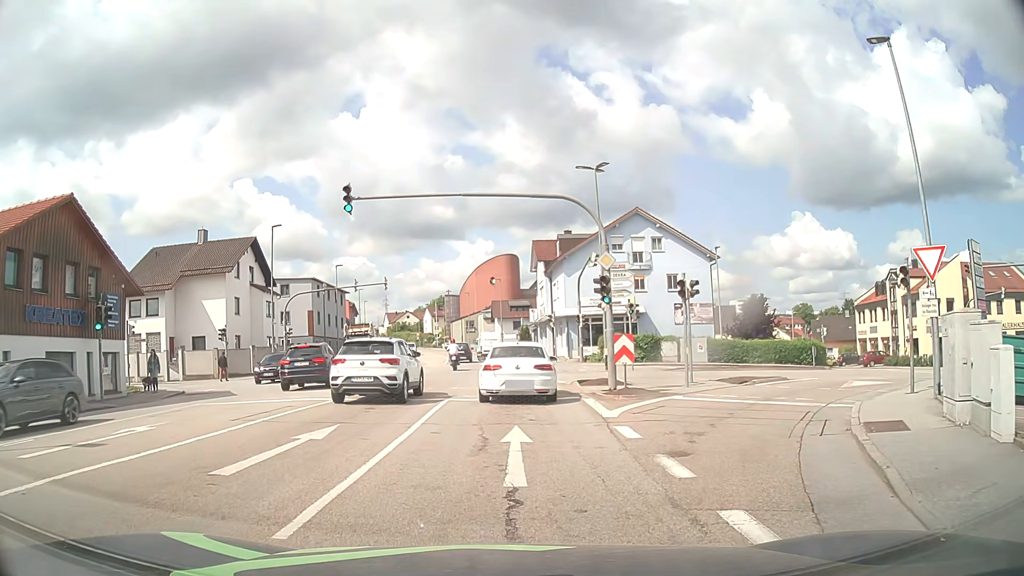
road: tertiary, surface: asphalt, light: Day
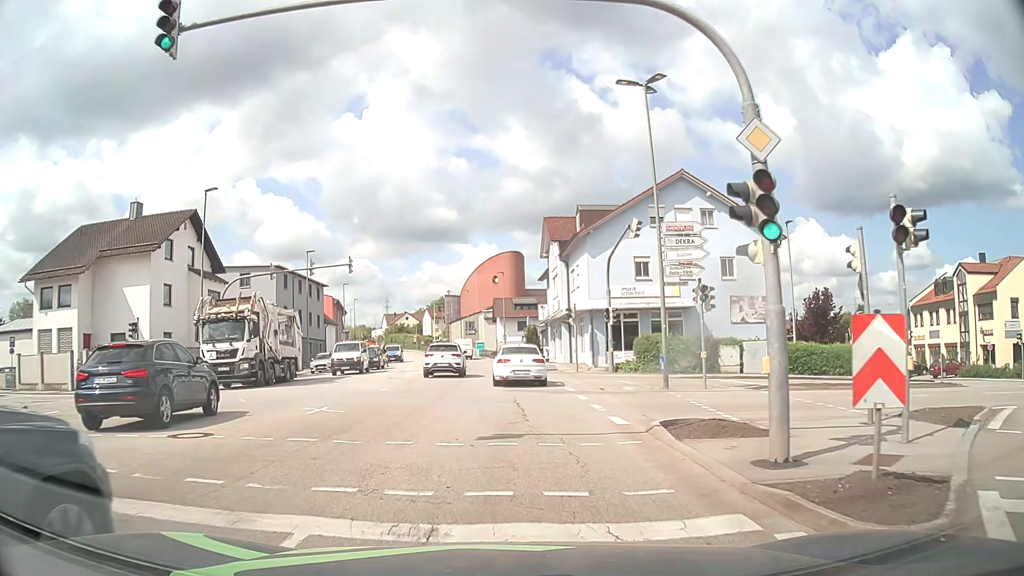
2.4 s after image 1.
(+0.1, +12.6) m; 0°
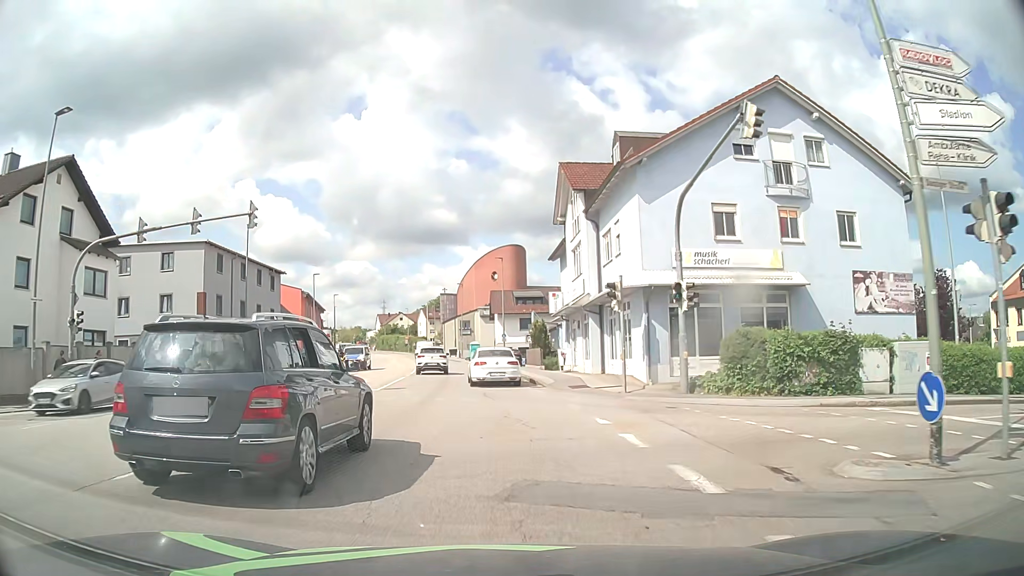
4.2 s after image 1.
(0.0, +14.9) m; 0°
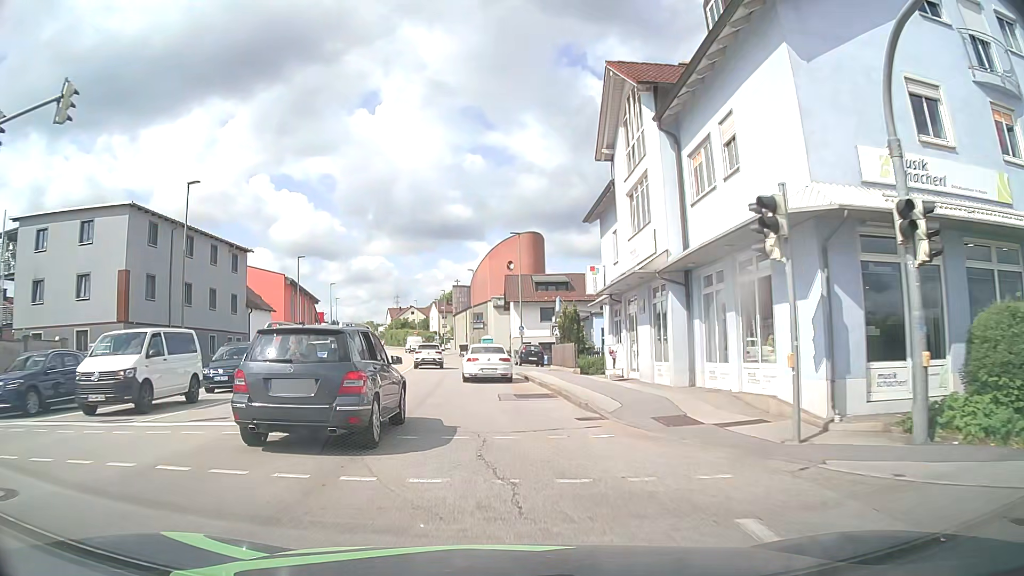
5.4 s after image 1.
(-0.2, +11.8) m; -2°
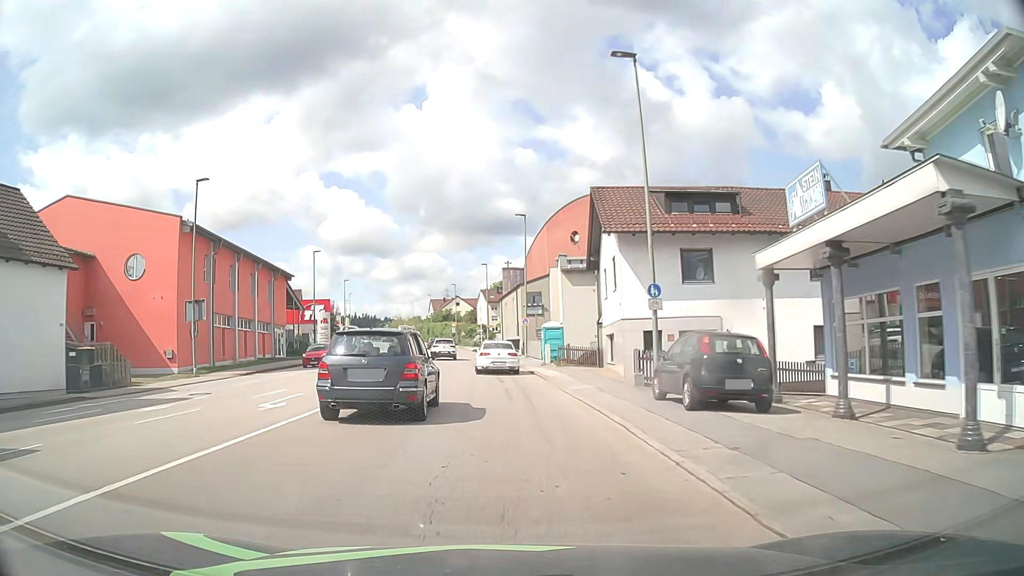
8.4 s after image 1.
(-1.5, +32.8) m; -5°
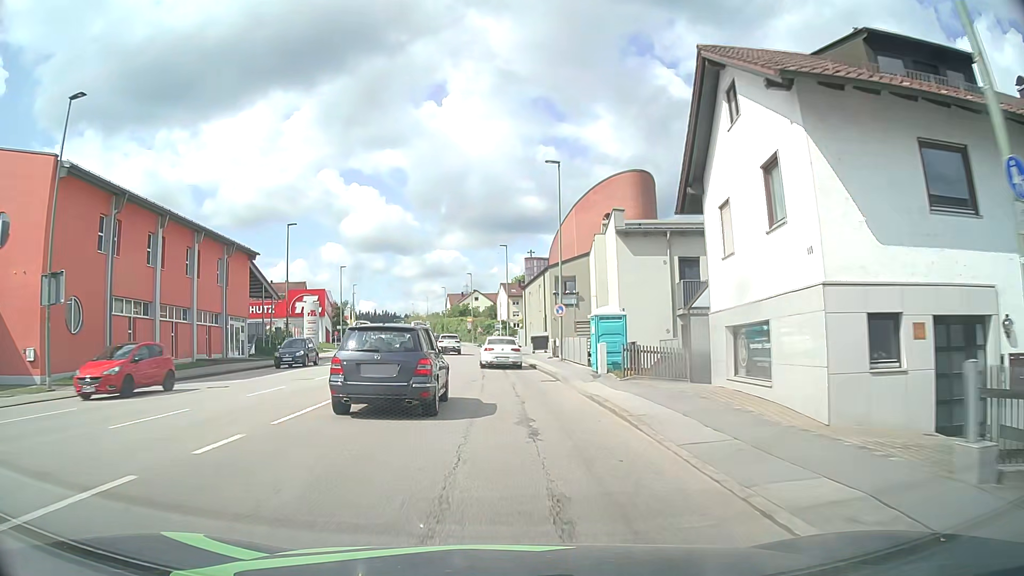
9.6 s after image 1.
(-0.2, +14.2) m; -1°
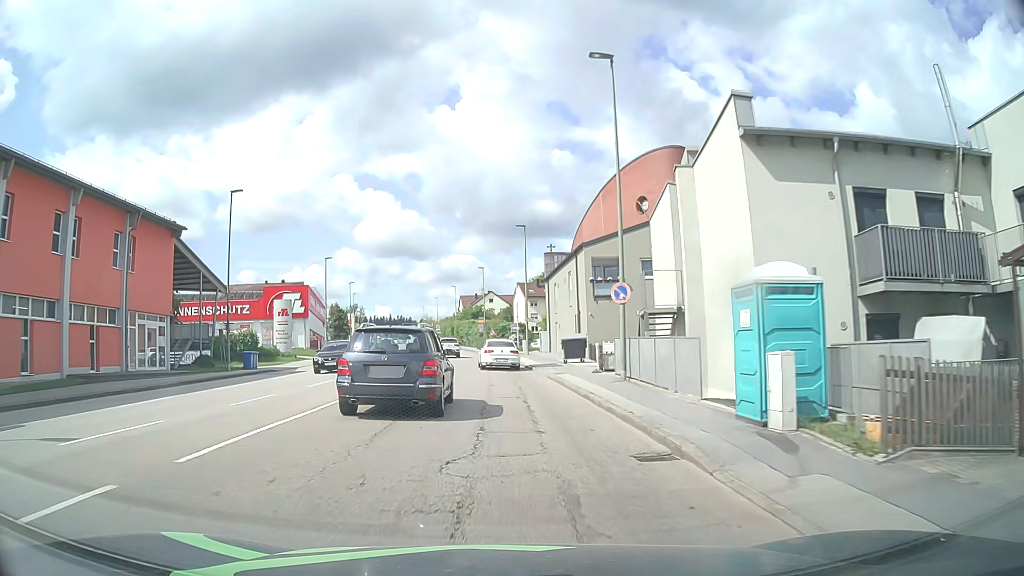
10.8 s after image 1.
(-0.5, +14.2) m; -2°
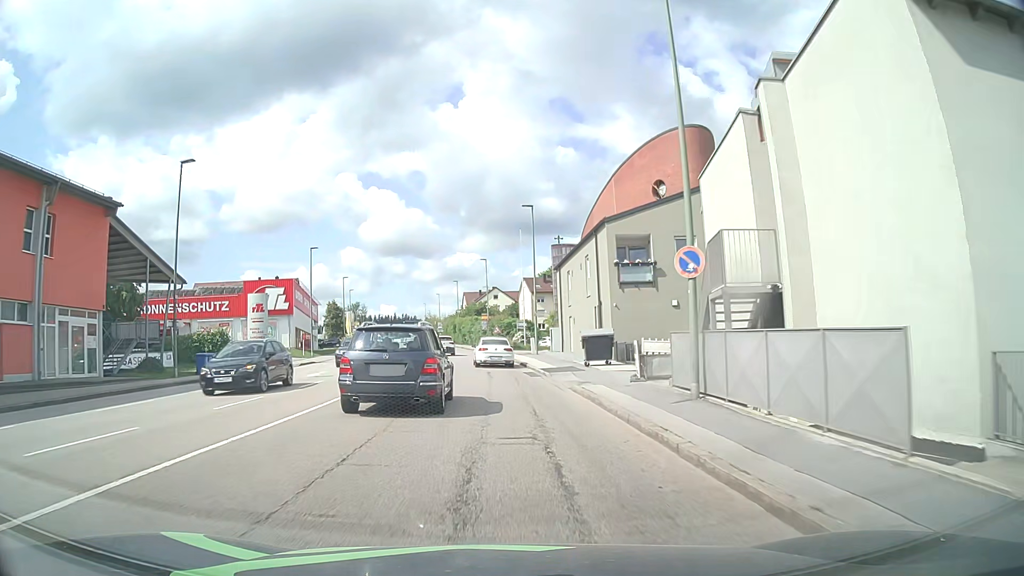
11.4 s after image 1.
(0.0, +7.2) m; -1°
(0, +10) (0, +20) (-1, +30) (-1, +40) (-2, +50) (-3, +60) (-5, +70) (-7, +80) (-9, +89) (-11, +99) m
